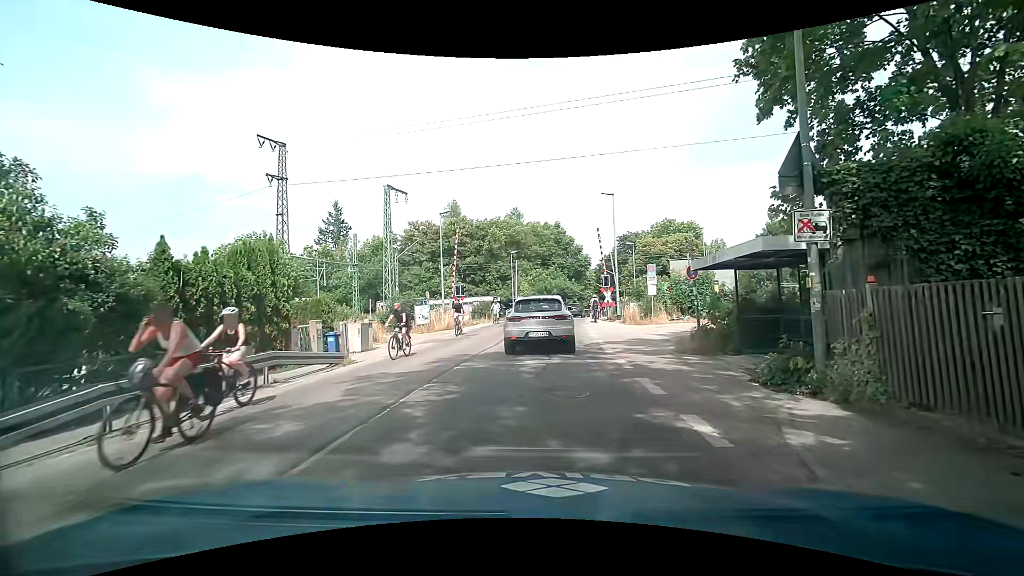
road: tertiary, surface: asphalt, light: Day
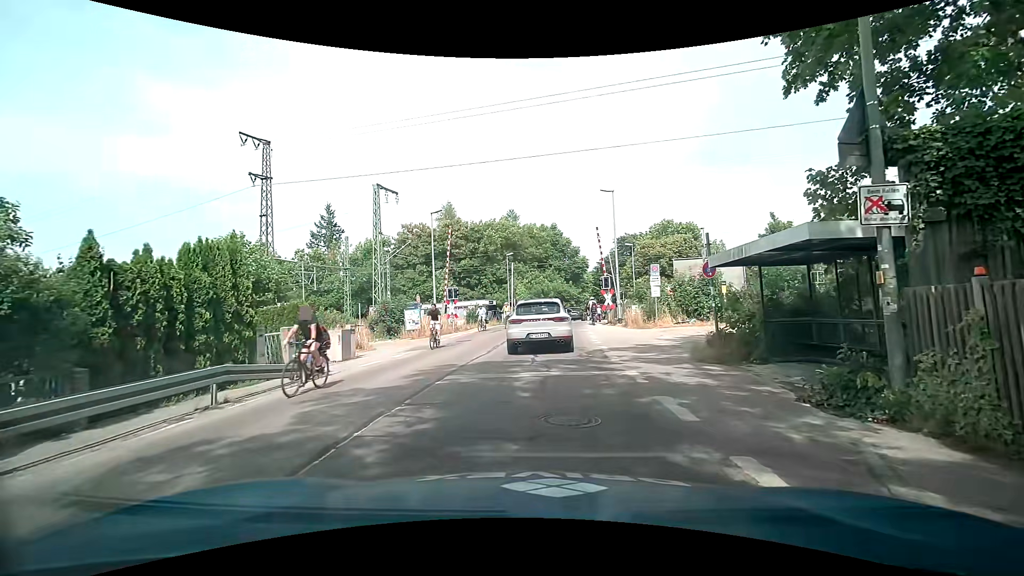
(0.0, +1.7) m; -2°
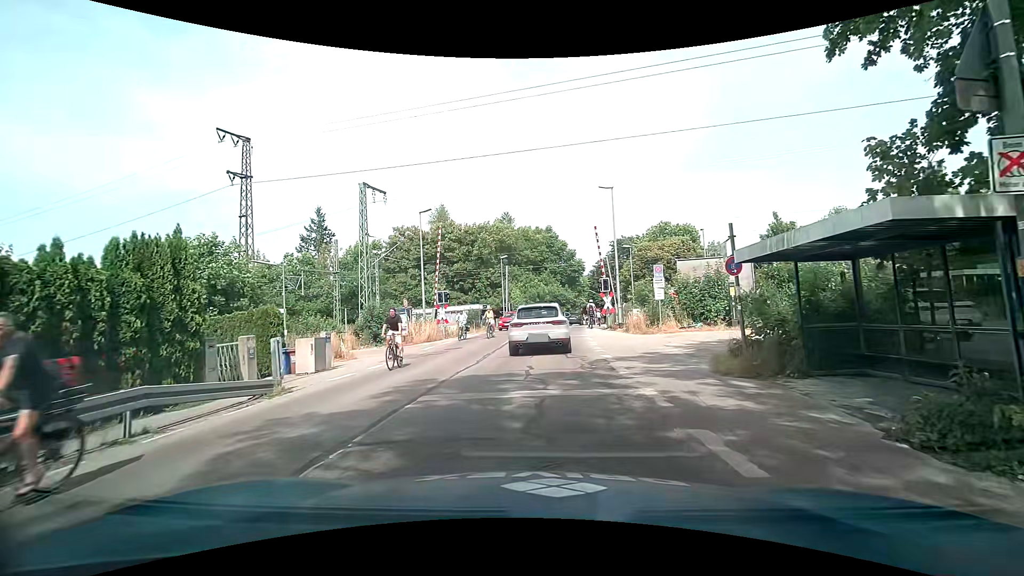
(+0.1, +1.9) m; +2°
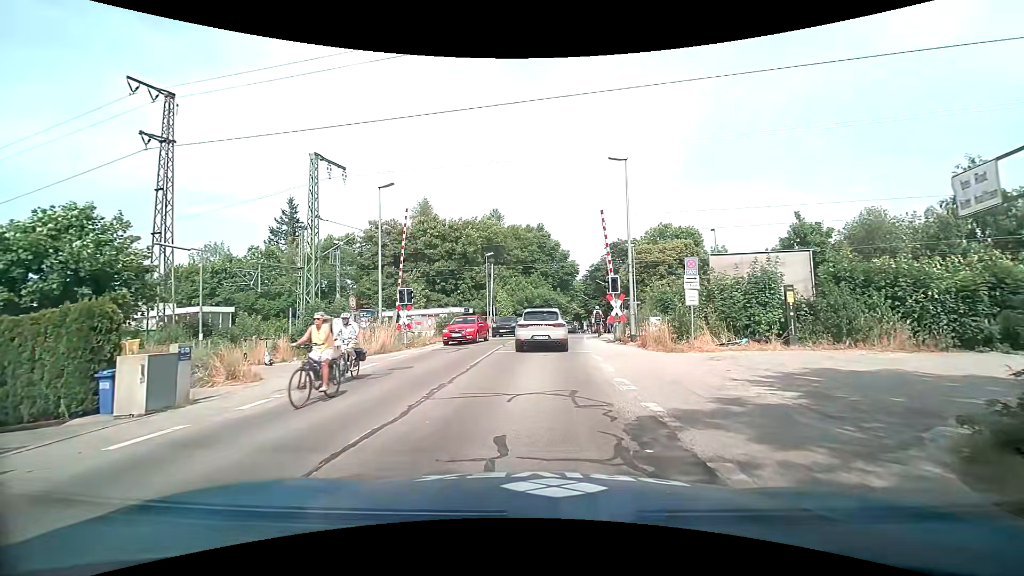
(0.0, +6.8) m; +1°
